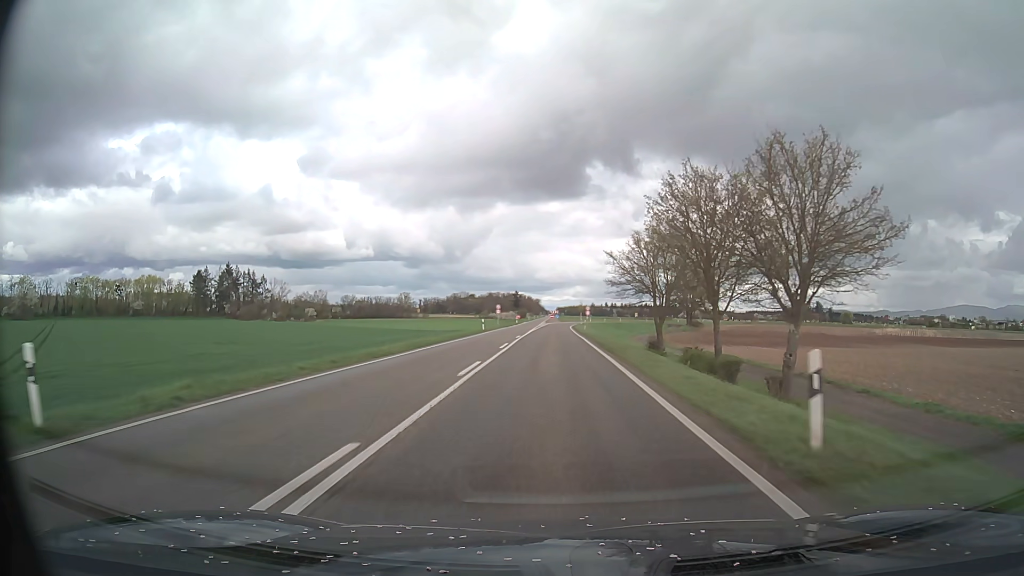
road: primary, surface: asphalt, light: Day
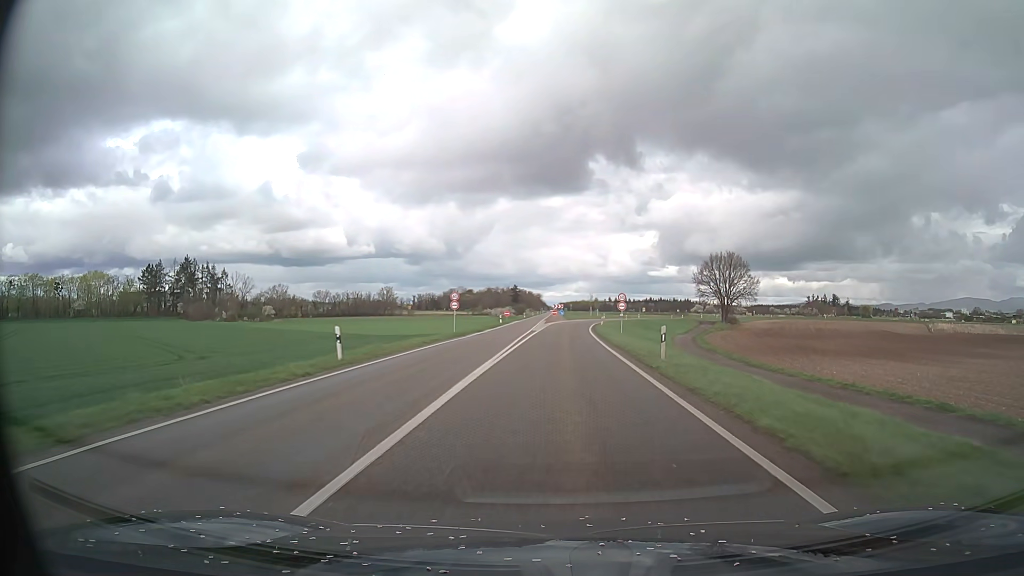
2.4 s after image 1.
(-0.1, +41.0) m; 0°
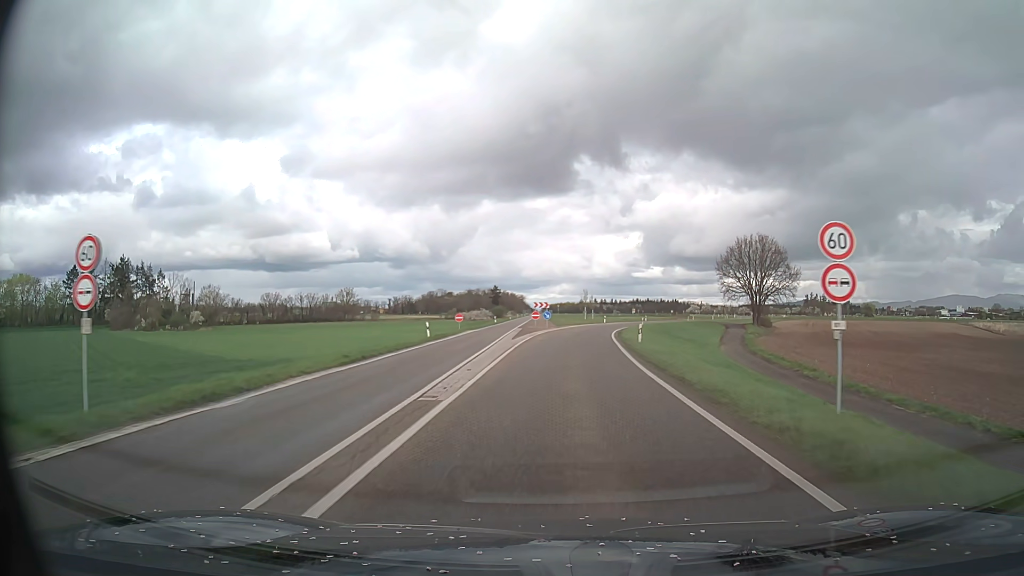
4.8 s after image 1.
(+0.3, +38.2) m; +1°
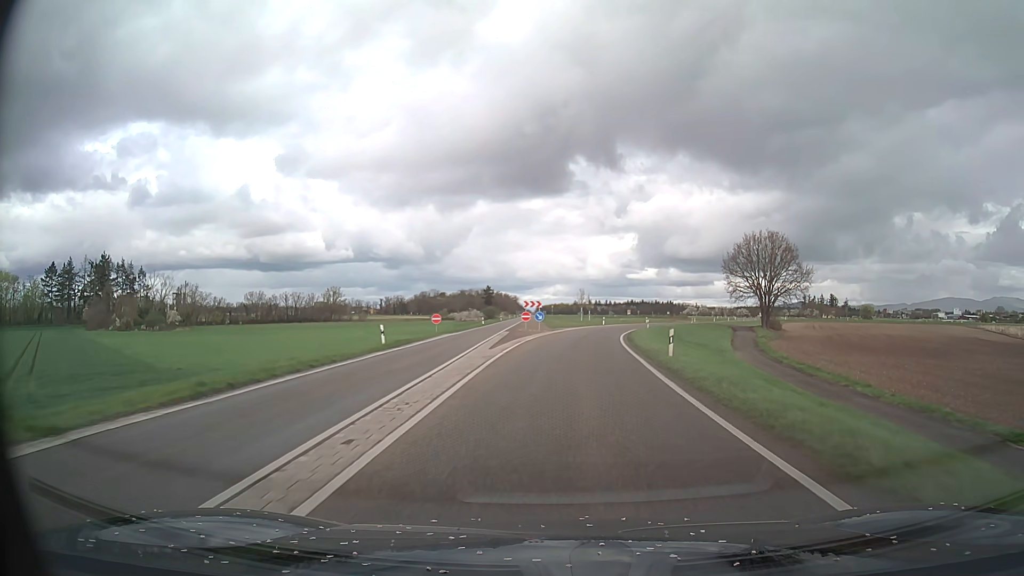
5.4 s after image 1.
(0.0, +9.4) m; 0°
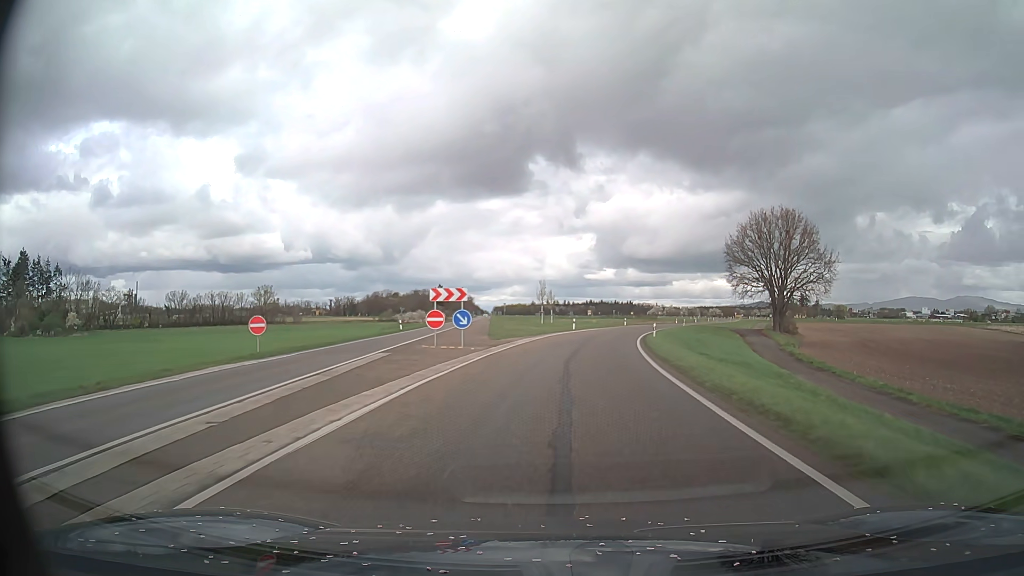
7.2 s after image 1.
(+0.7, +27.8) m; +4°
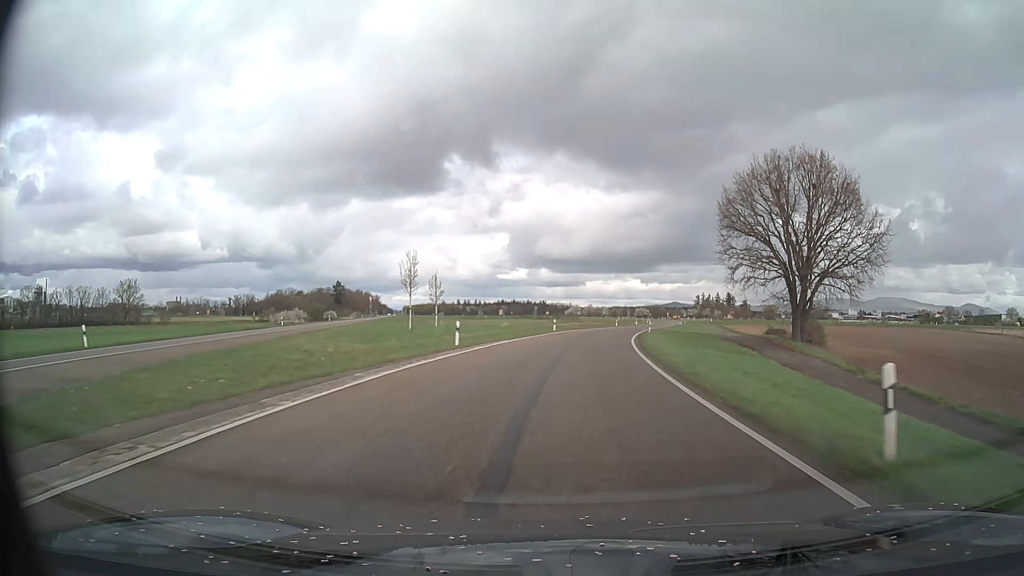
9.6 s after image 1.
(+2.1, +36.6) m; +7°
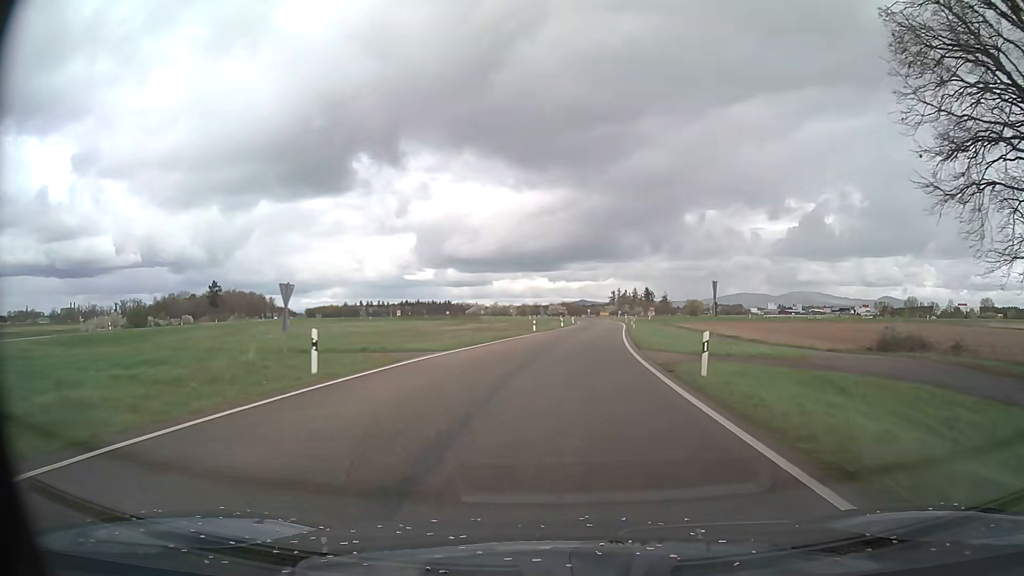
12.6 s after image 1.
(+3.3, +45.7) m; +8°
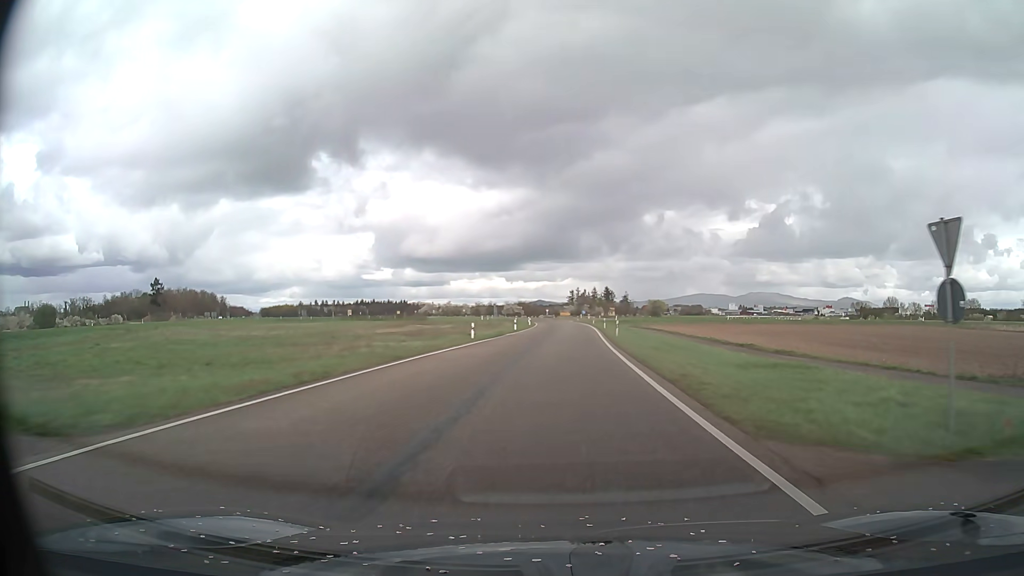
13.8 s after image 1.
(+0.5, +18.3) m; +4°
(0, +10) (0, +20) (+1, +30) (+1, +40) (+1, +50) (+2, +60) (+2, +70) (+2, +80) (+2, +90) (+2, +100) m
